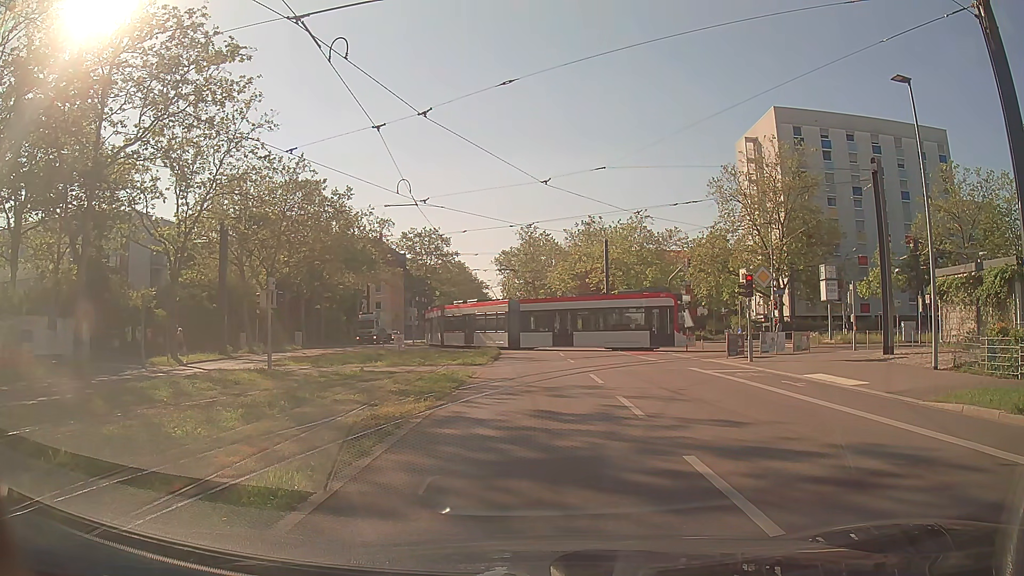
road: secondary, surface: asphalt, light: Day
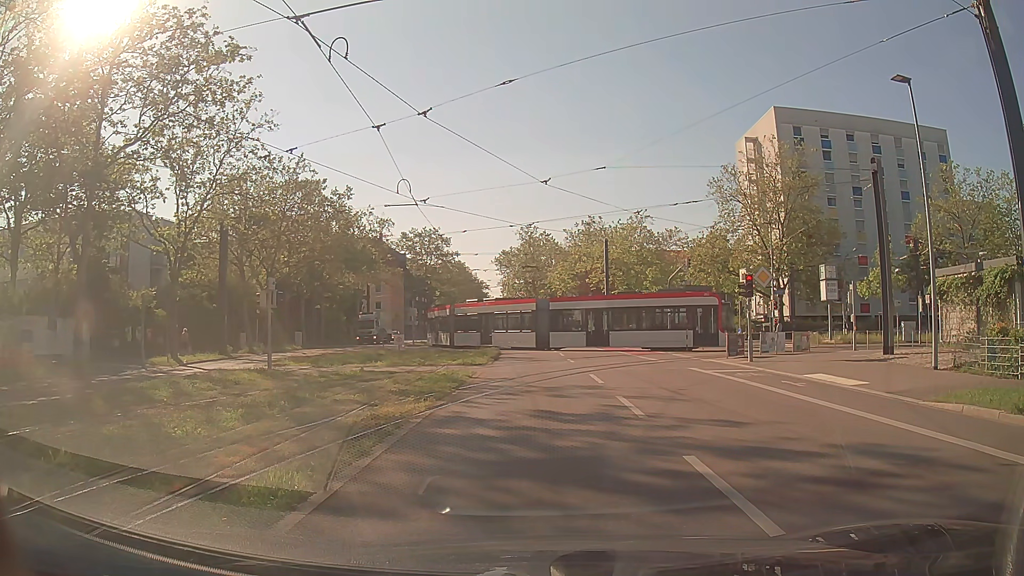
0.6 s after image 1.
(0.0, 0.0) m; 0°
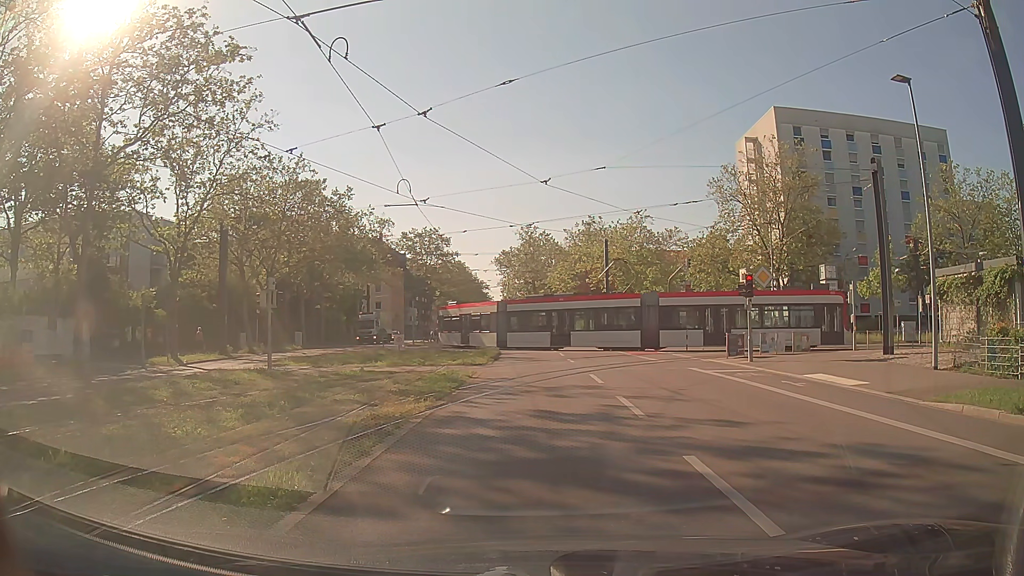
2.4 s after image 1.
(0.0, 0.0) m; 0°
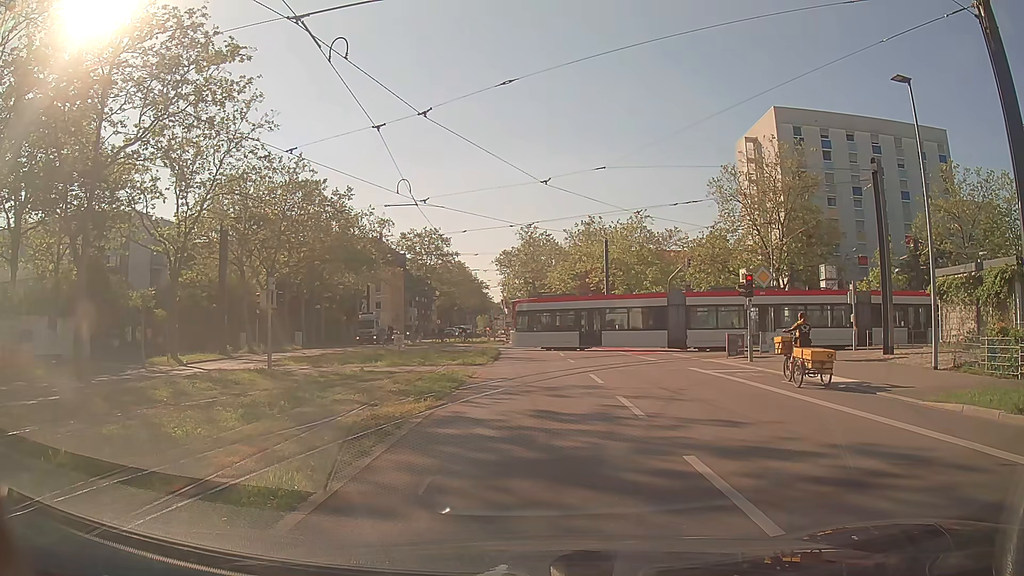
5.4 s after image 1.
(0.0, 0.0) m; 0°
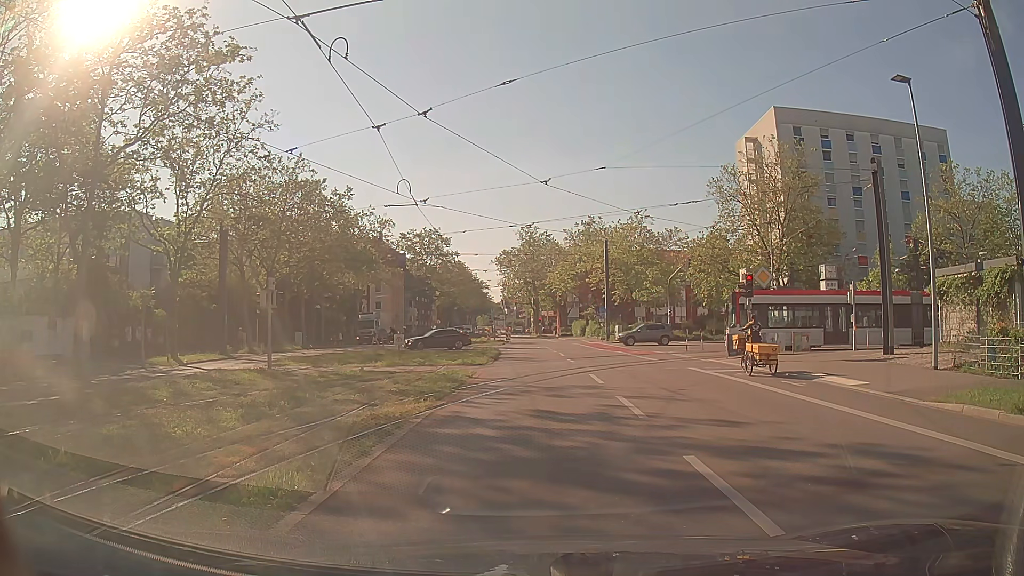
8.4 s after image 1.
(0.0, 0.0) m; 0°
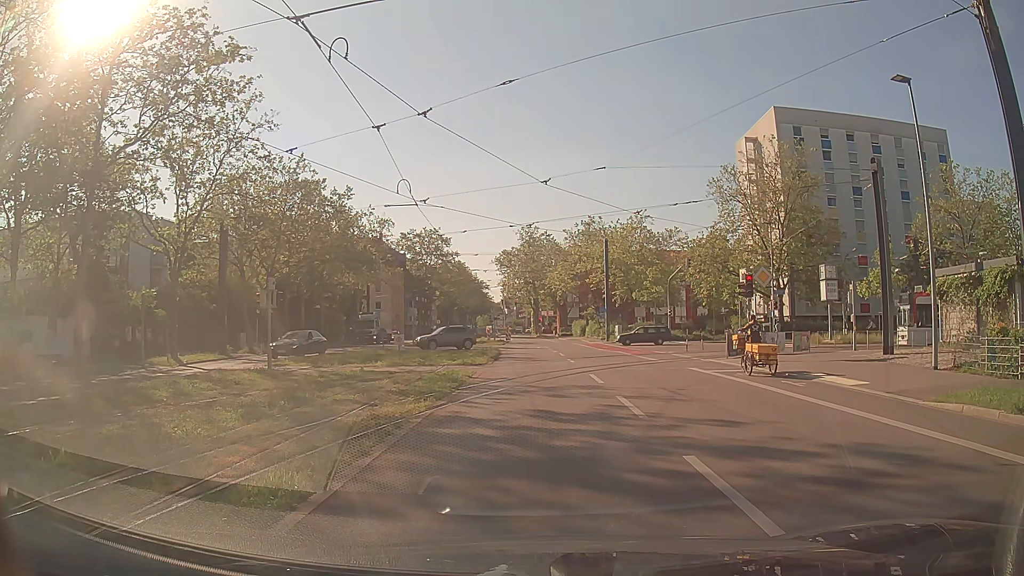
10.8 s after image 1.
(0.0, 0.0) m; 0°
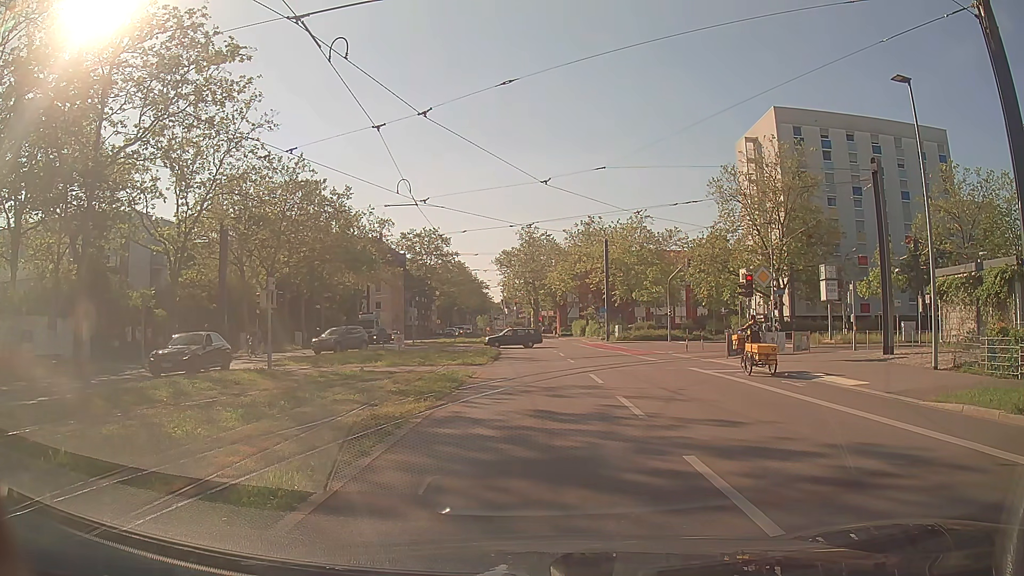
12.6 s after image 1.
(0.0, 0.0) m; 0°
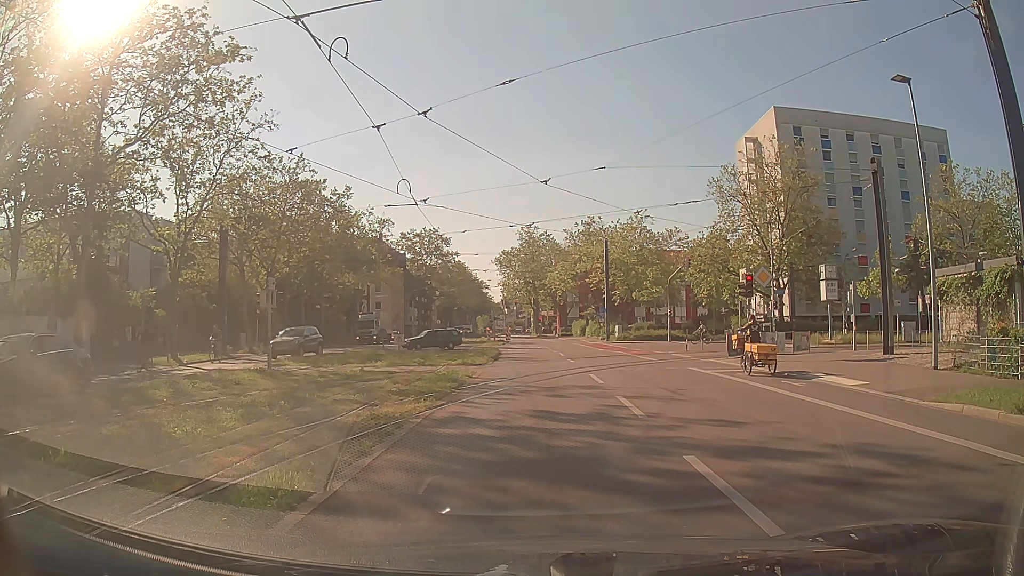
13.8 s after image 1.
(0.0, 0.0) m; 0°
